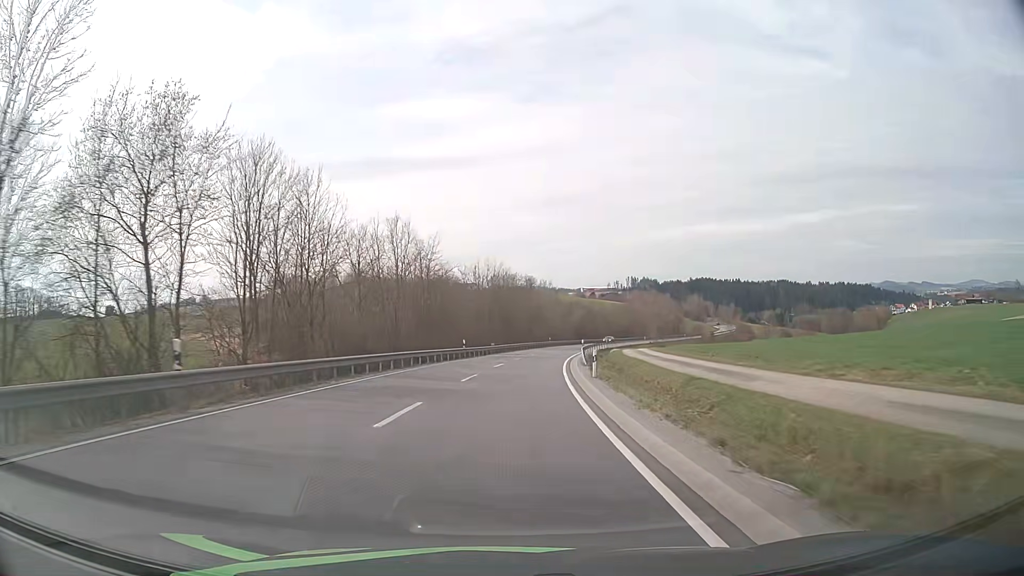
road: secondary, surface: asphalt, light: Day
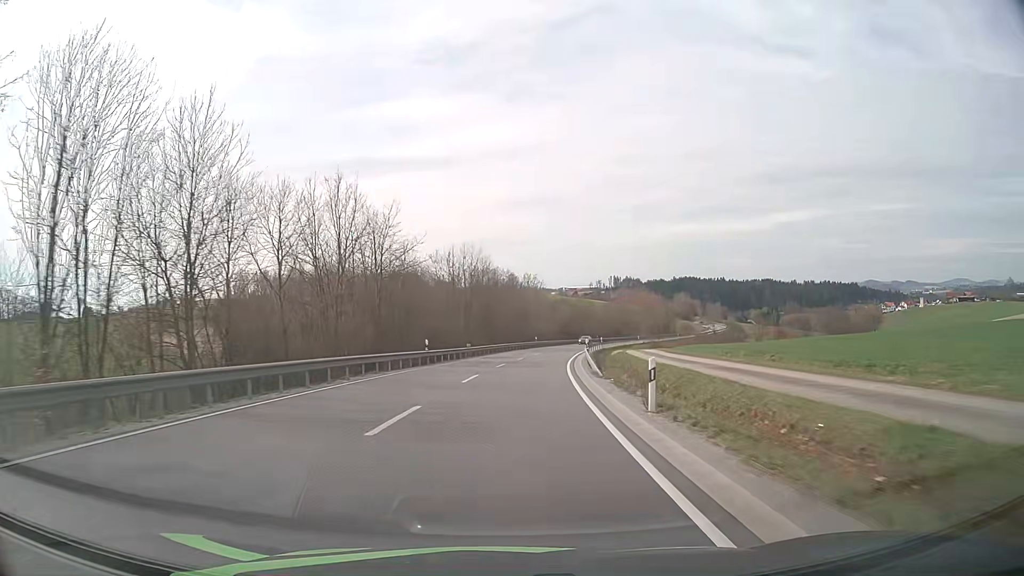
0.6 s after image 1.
(+0.2, +13.0) m; +1°
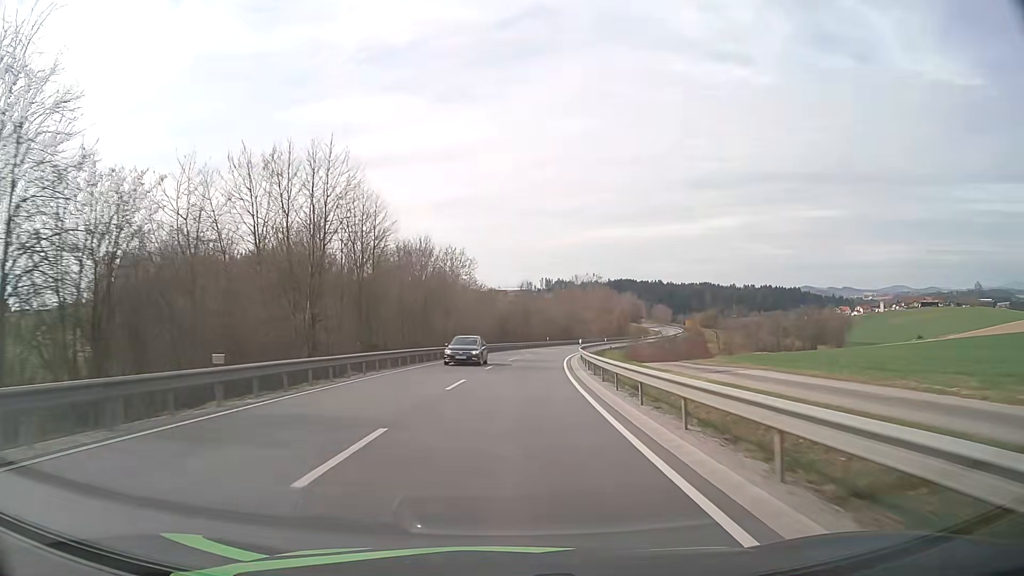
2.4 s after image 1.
(+1.9, +39.3) m; +6°
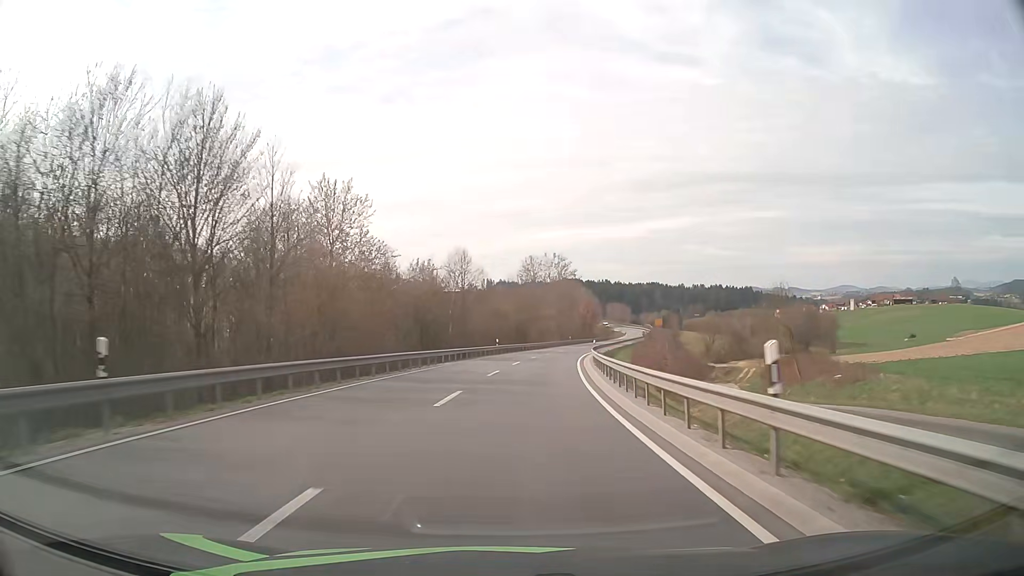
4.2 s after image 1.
(+1.6, +40.0) m; +5°
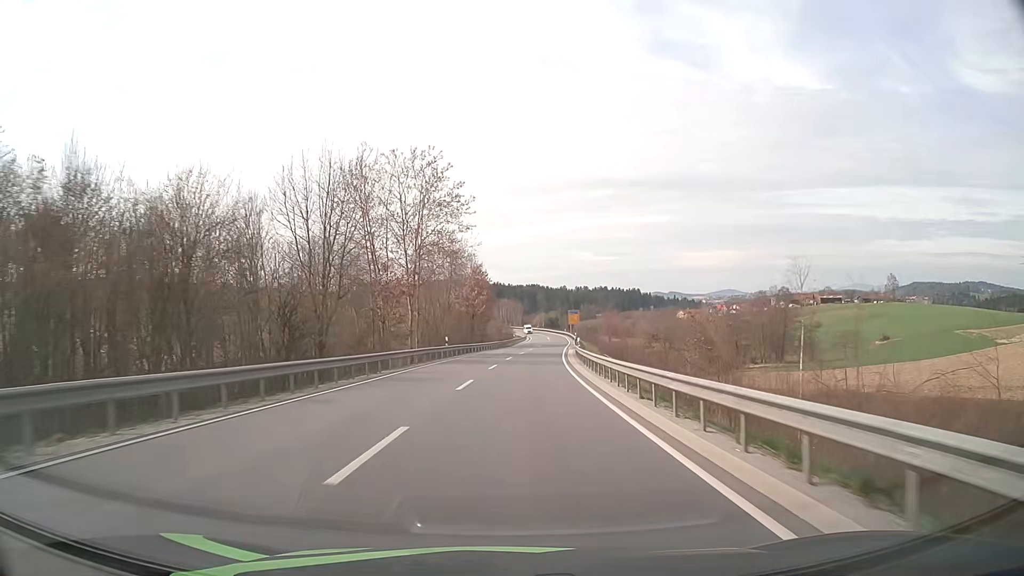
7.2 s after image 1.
(+6.0, +67.1) m; +11°
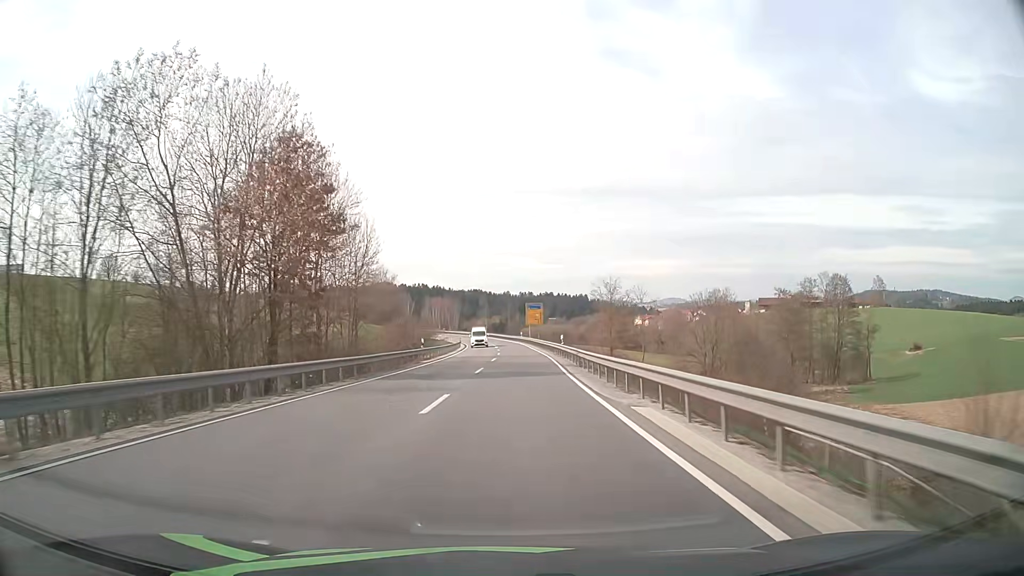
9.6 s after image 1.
(+2.7, +53.9) m; +5°
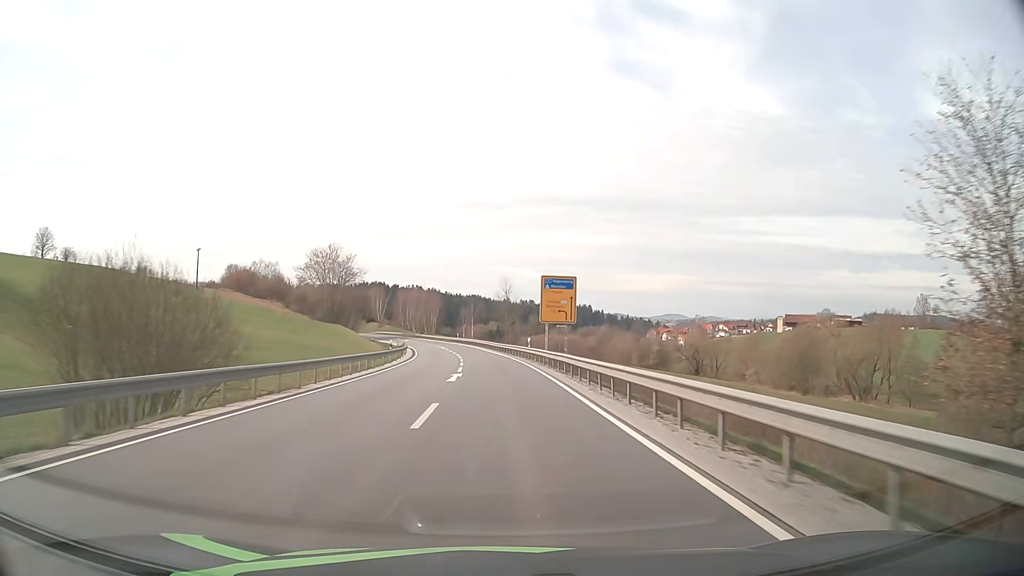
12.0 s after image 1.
(+0.7, +52.7) m; 0°
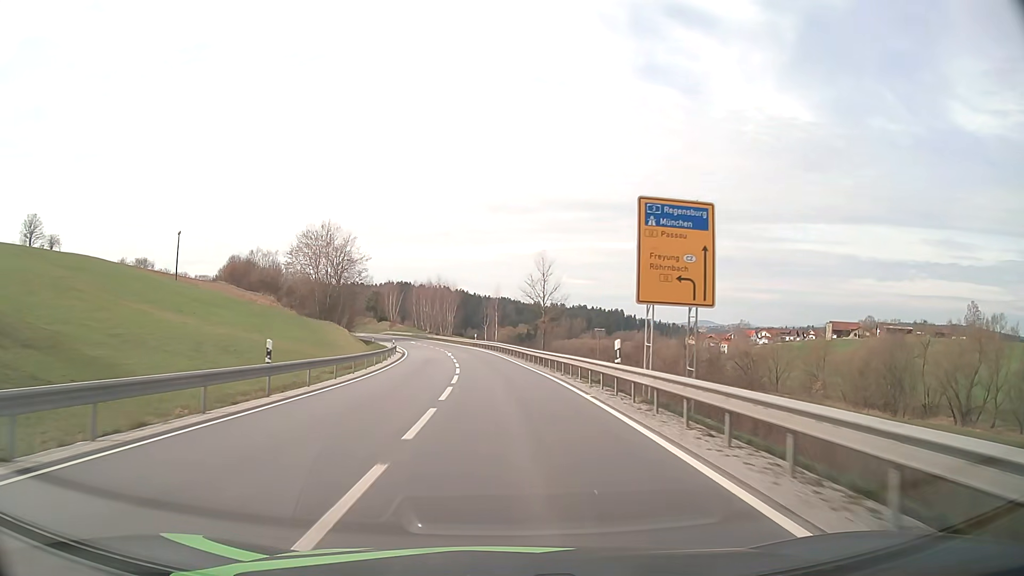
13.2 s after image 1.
(-0.5, +25.8) m; -2°
(0, +10) (0, +20) (-1, +30) (-2, +40) (-3, +50) (-4, +60) (-6, +70) (-7, +80) (-10, +89) (-12, +99) m
